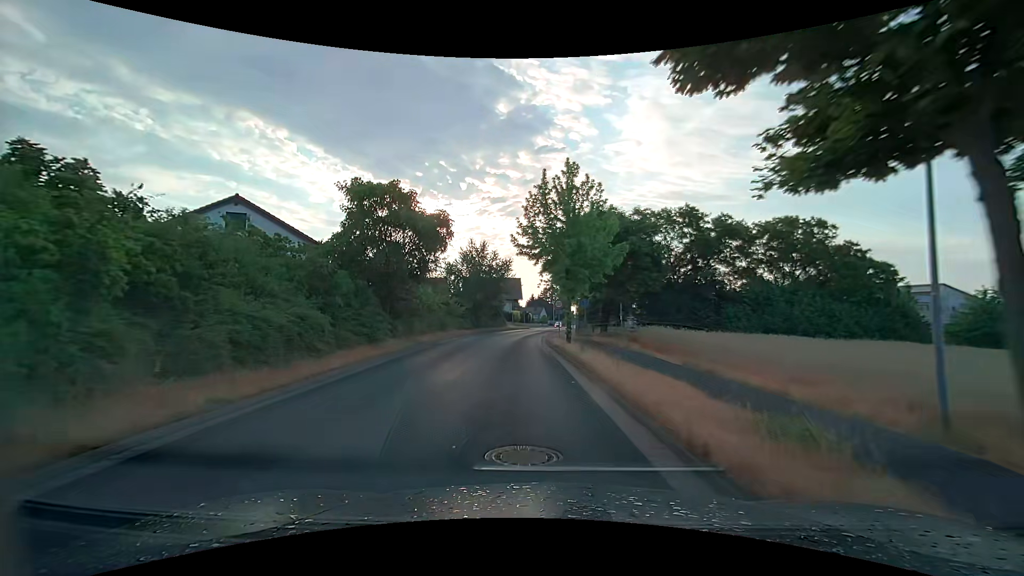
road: unclassified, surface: asphalt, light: Day
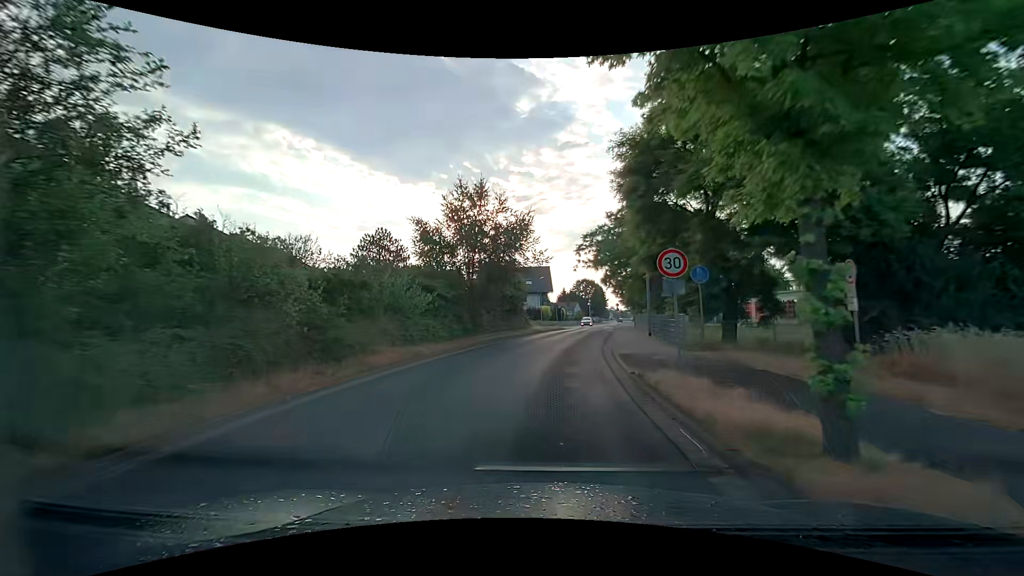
(-1.0, +21.6) m; -4°
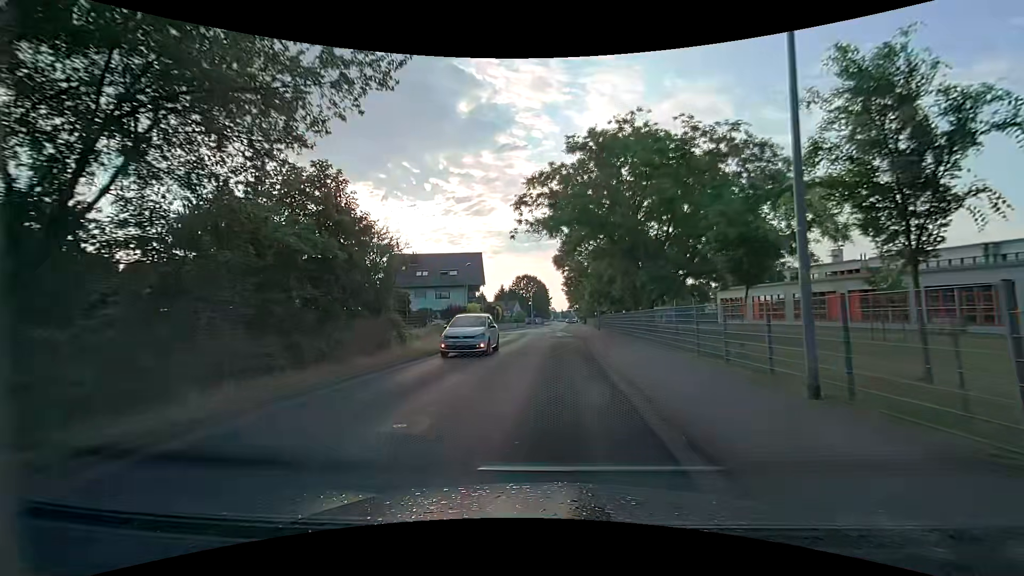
(+1.4, +23.5) m; +7°
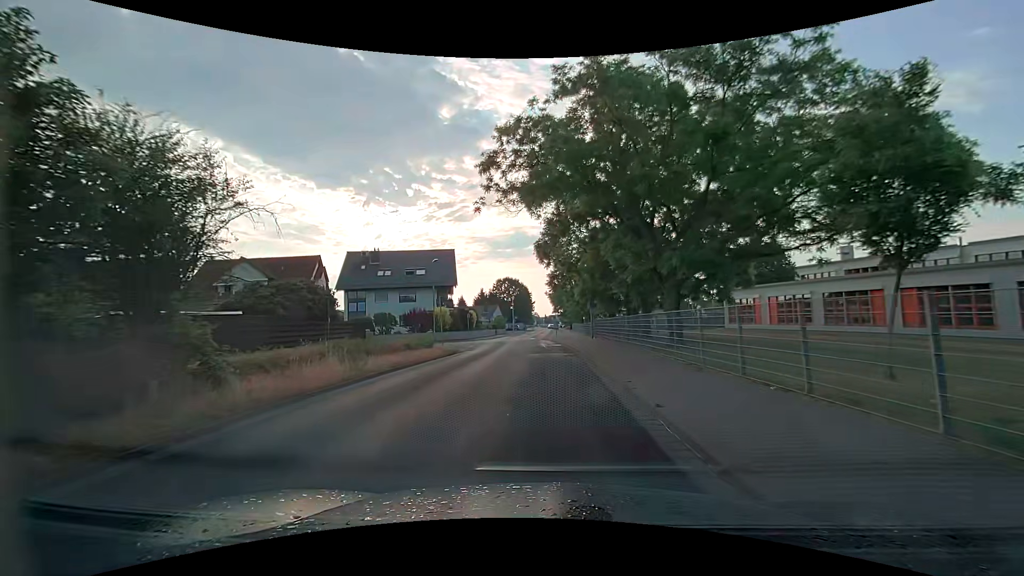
(+0.2, +9.4) m; +2°
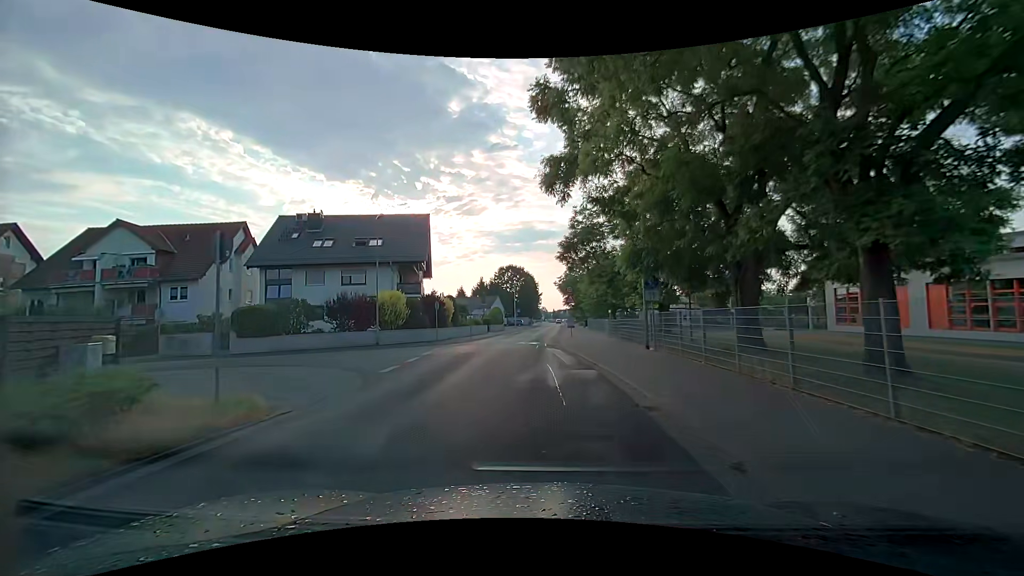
(-0.2, +19.1) m; -2°
(0, +10) (0, +20) (0, +30) (0, +40) (0, +50) (+1, +60) (+1, +70) (+2, +80) (+2, +90) (+2, +100) m
